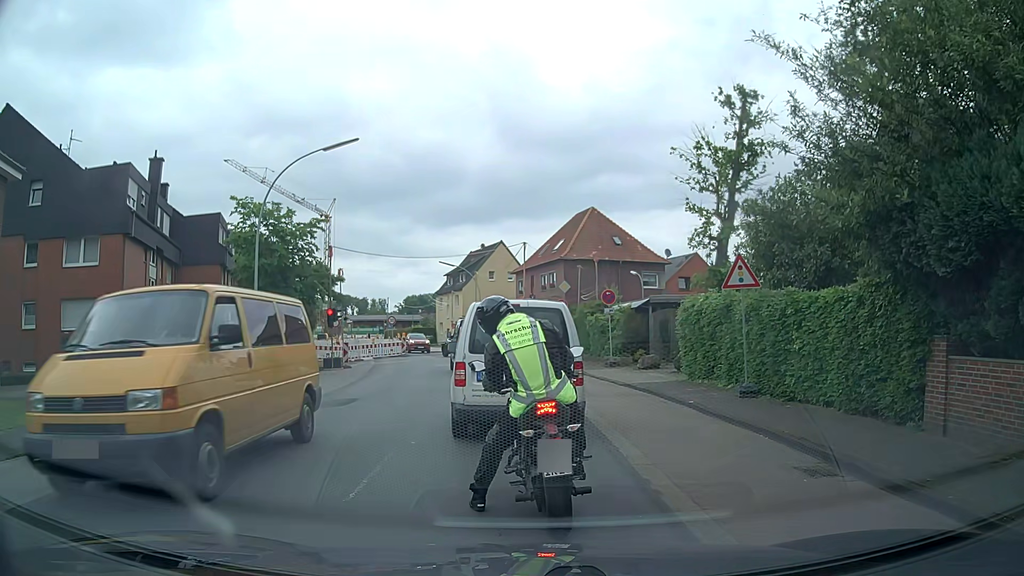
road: secondary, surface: asphalt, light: Day
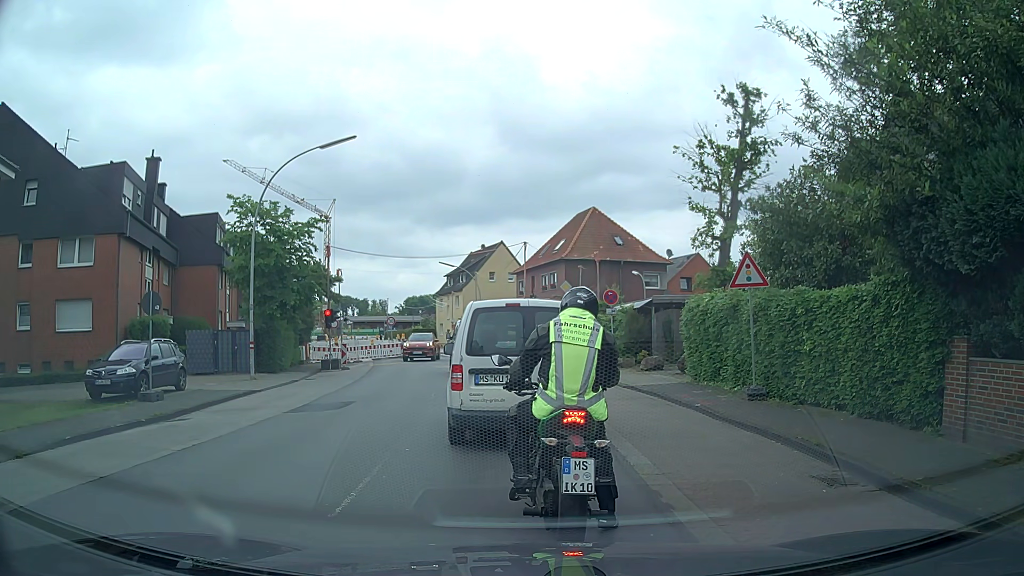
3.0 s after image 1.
(0.0, +0.6) m; 0°
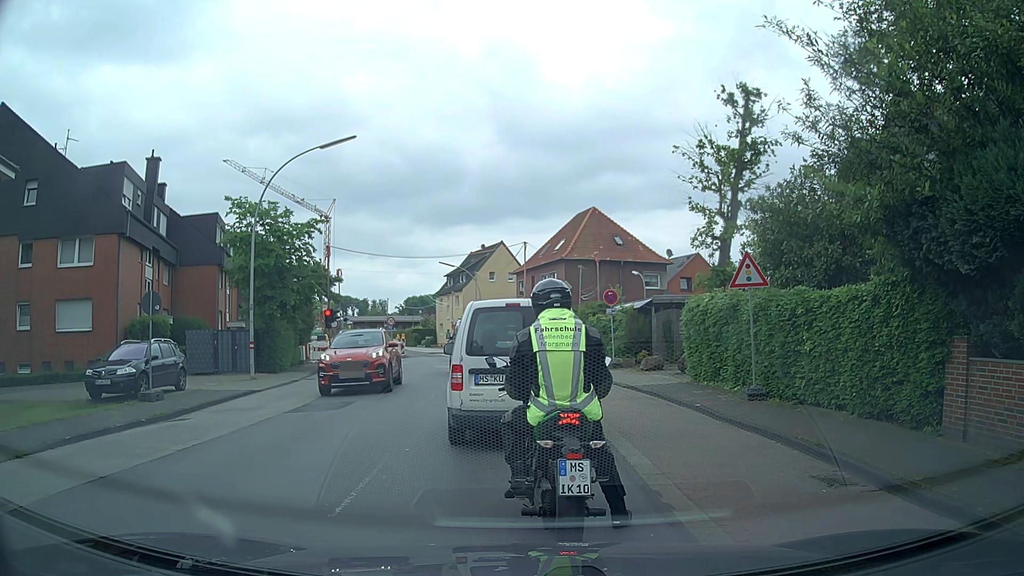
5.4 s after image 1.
(0.0, 0.0) m; 0°
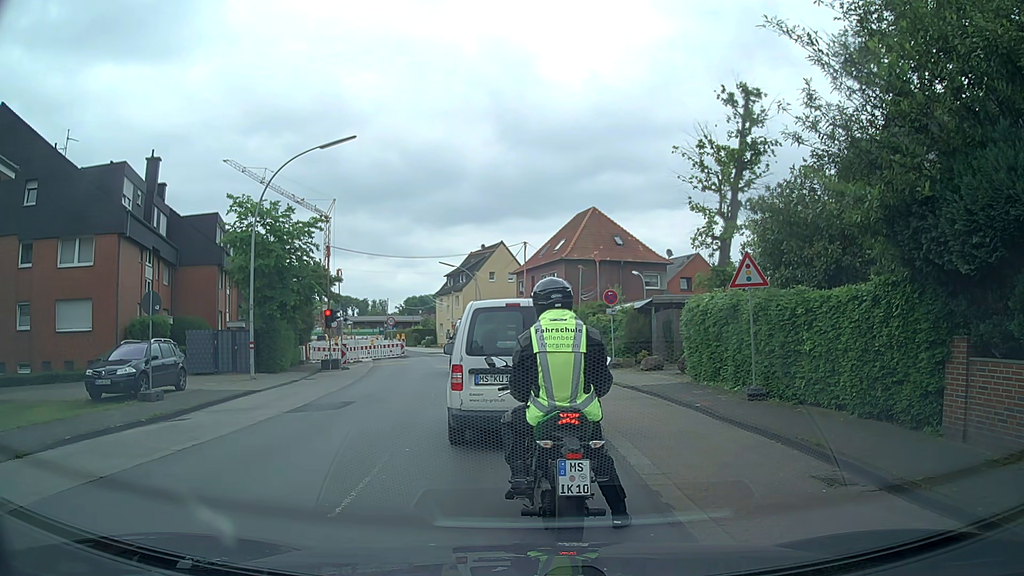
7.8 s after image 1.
(0.0, 0.0) m; 0°
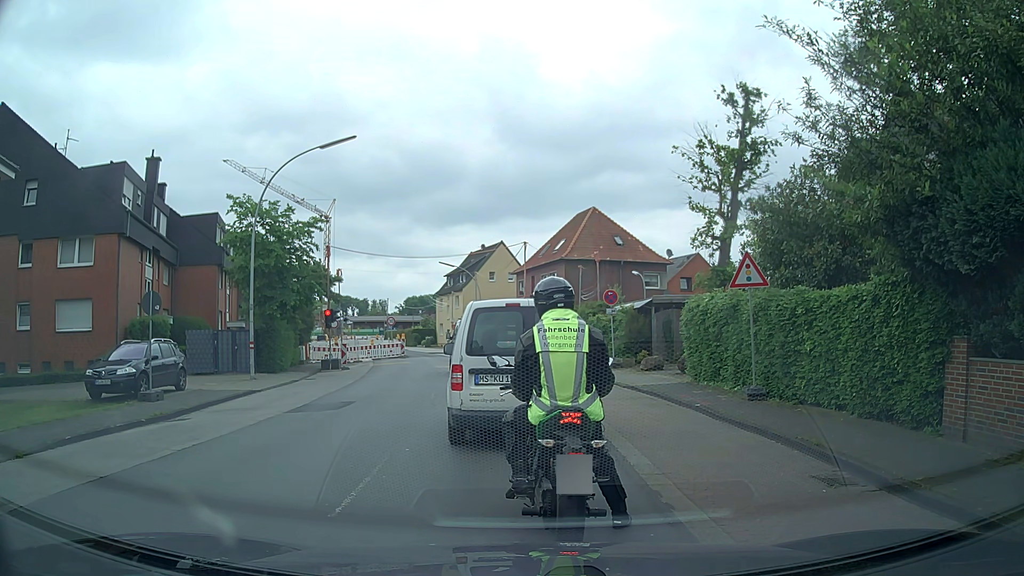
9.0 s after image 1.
(0.0, 0.0) m; 0°
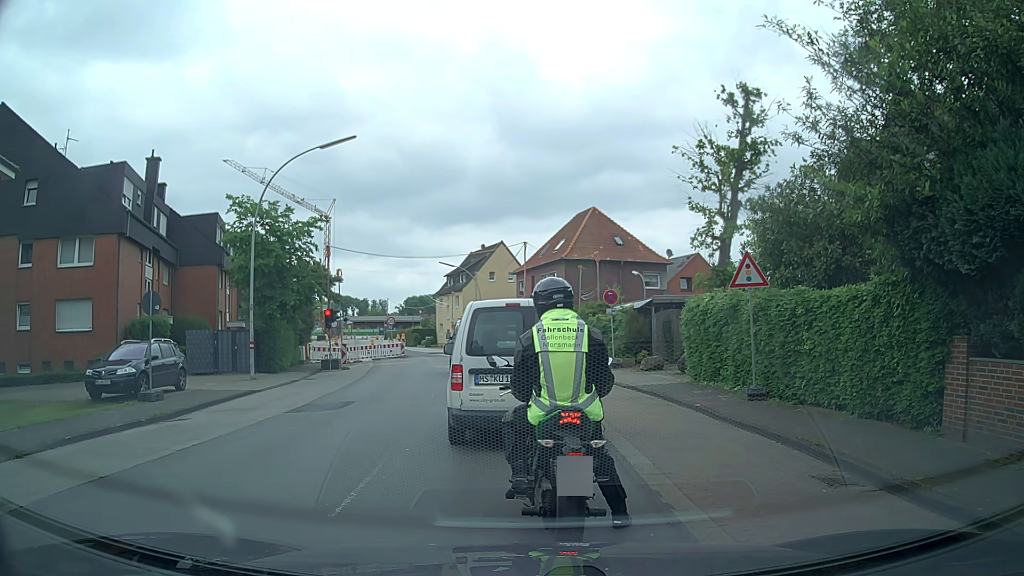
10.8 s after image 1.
(0.0, 0.0) m; 0°
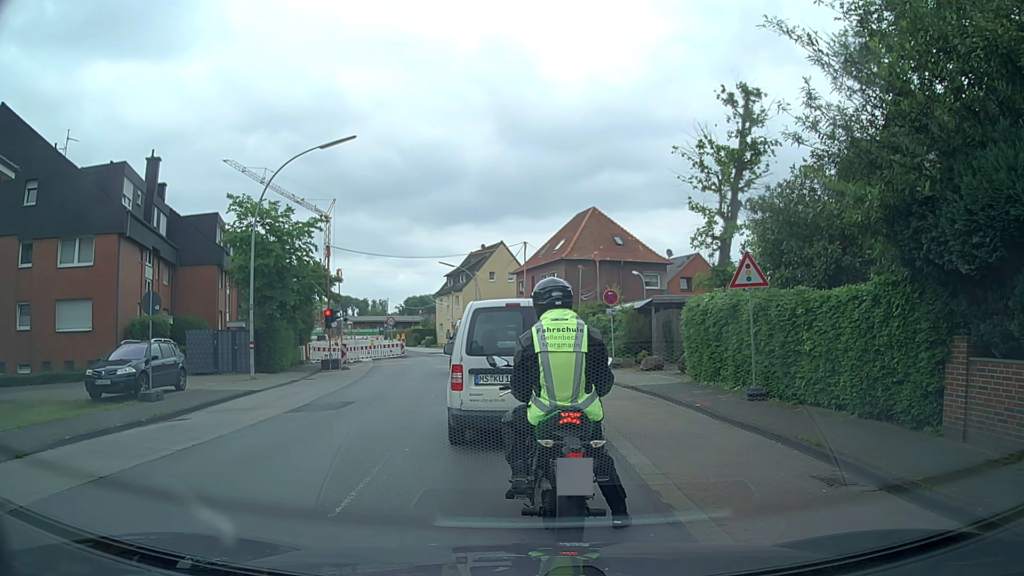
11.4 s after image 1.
(0.0, 0.0) m; 0°
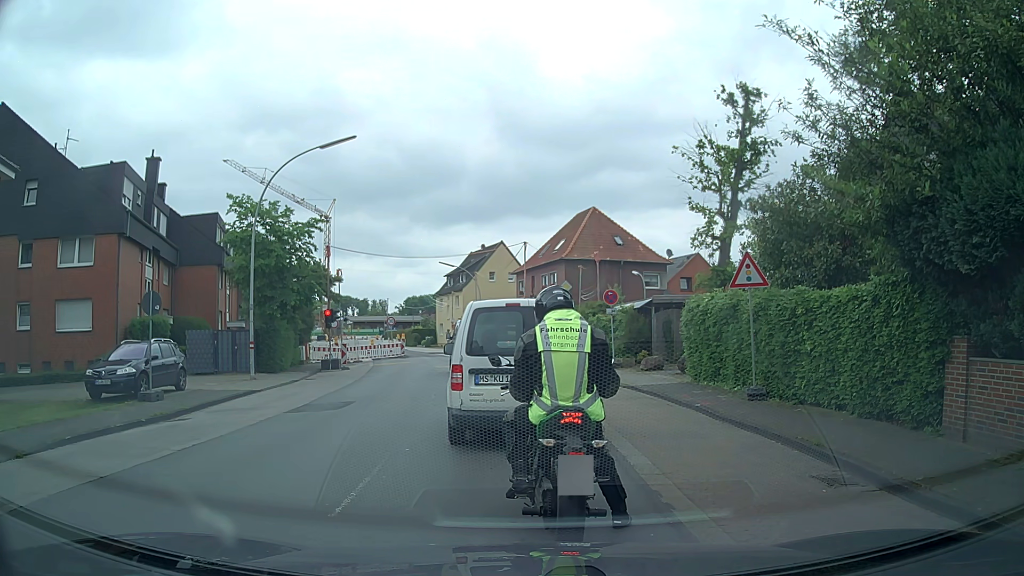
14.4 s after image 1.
(0.0, 0.0) m; 0°
(-1, +10) (-2, +20) (-4, +30) (-6, +40) (-8, +49) (-12, +59) (-16, +68) (-20, +77) (-24, +86) (-28, +95) m
